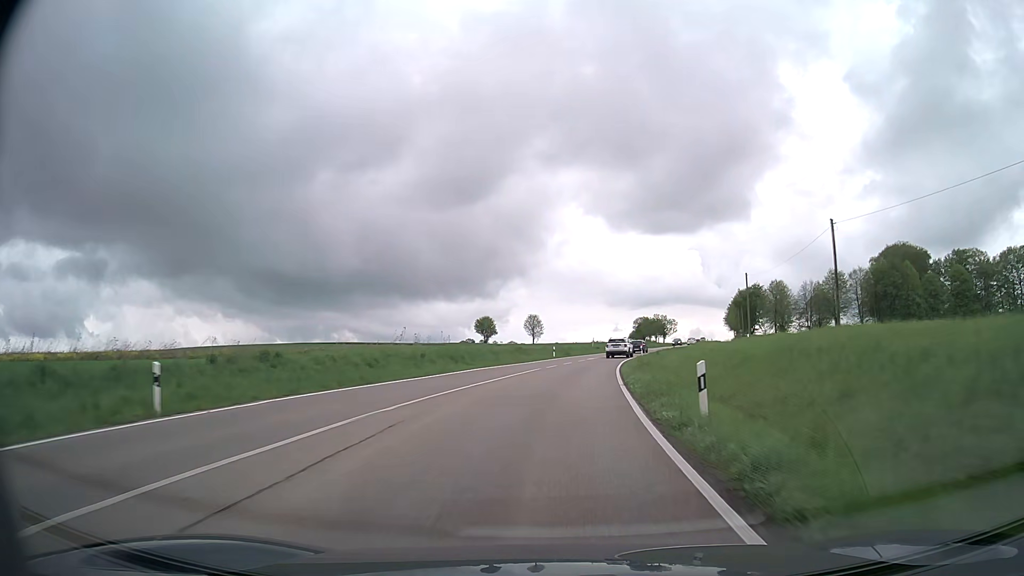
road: secondary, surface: asphalt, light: Day
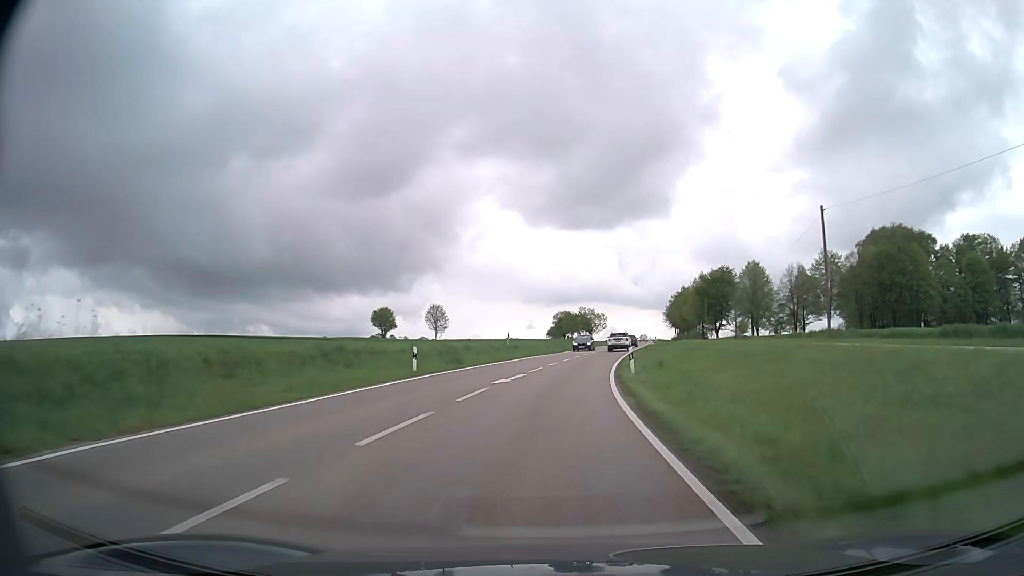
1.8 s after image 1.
(+2.2, +35.9) m; +7°
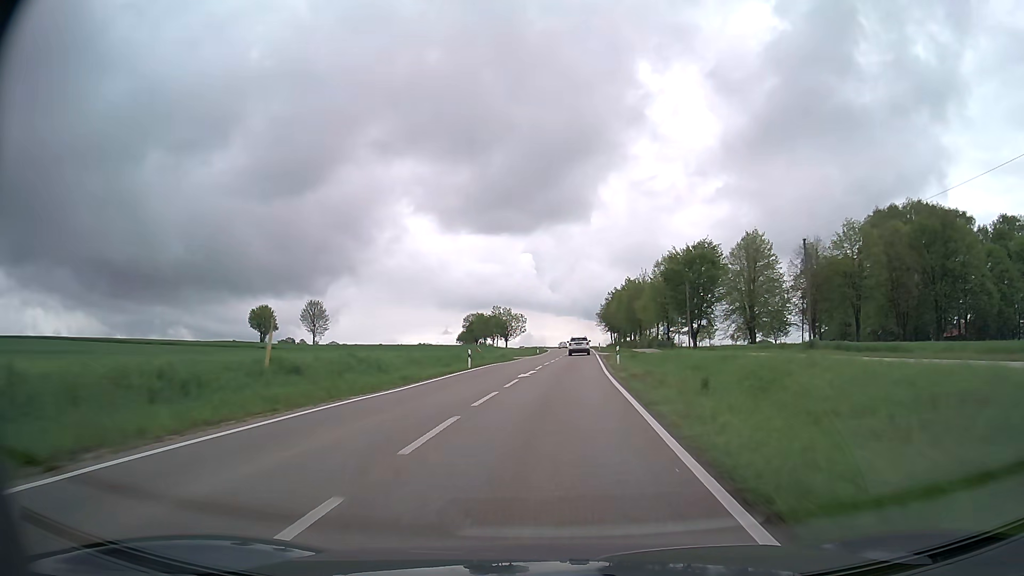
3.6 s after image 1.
(+2.5, +37.5) m; +7°
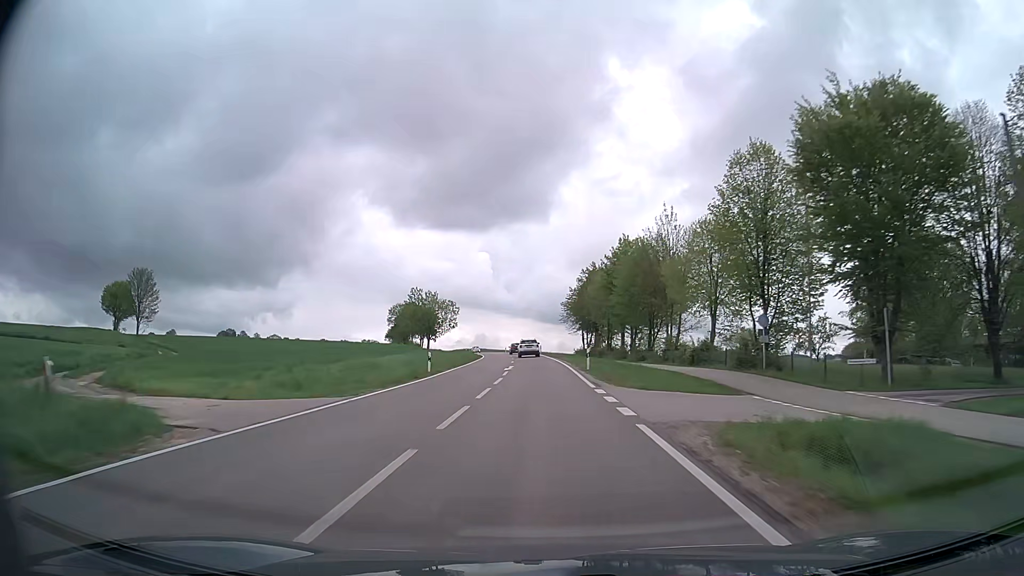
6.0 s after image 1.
(+2.5, +53.3) m; +4°
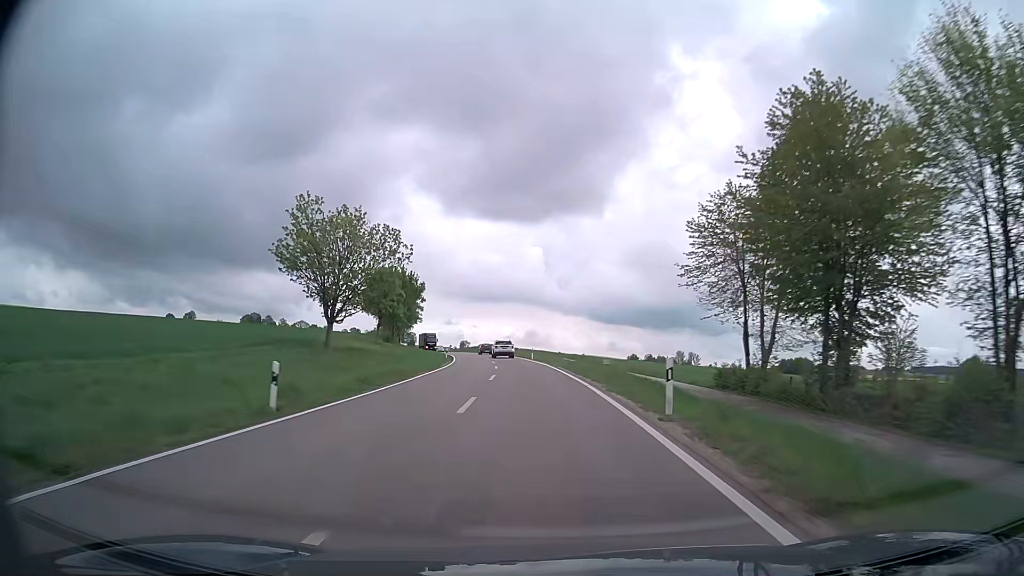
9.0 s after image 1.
(-1.9, +71.2) m; -4°
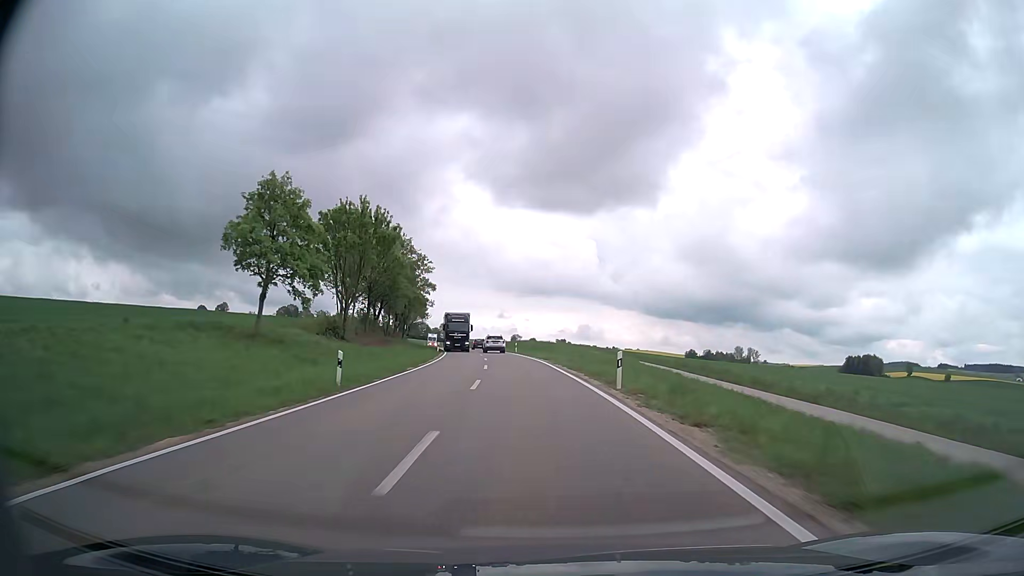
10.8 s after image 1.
(-1.7, +43.3) m; -4°
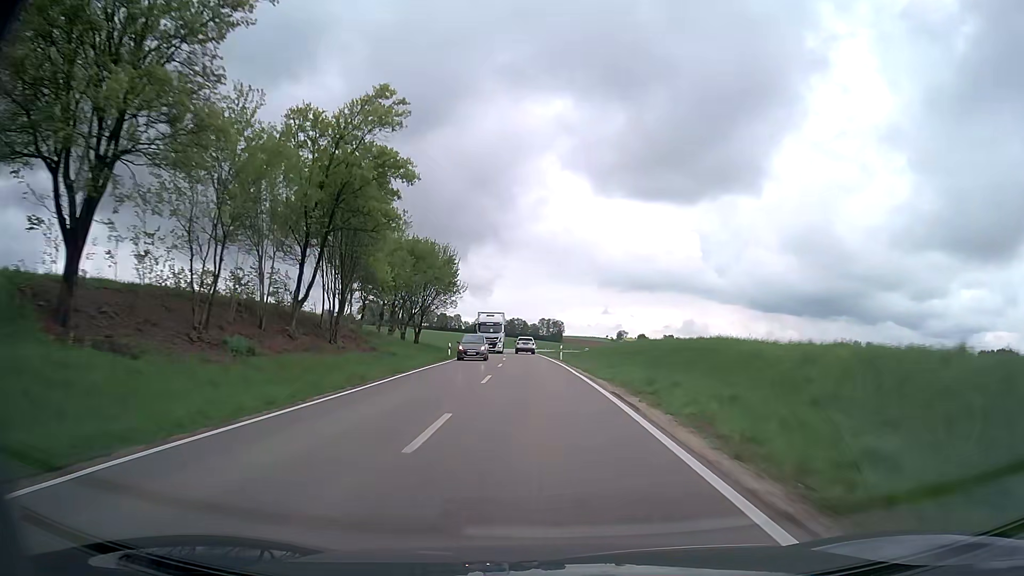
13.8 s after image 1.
(-5.5, +70.2) m; -9°
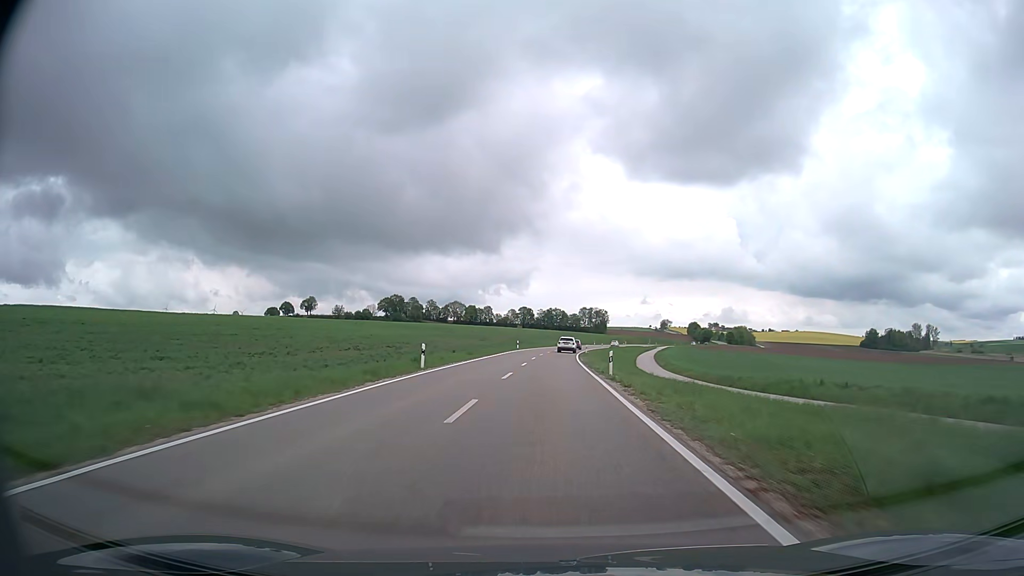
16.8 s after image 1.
(-2.7, +69.9) m; -3°
(0, +10) (0, +20) (0, +30) (0, +40) (0, +50) (+1, +60) (+1, +70) (+2, +80) (+3, +90) (+4, +100) m
